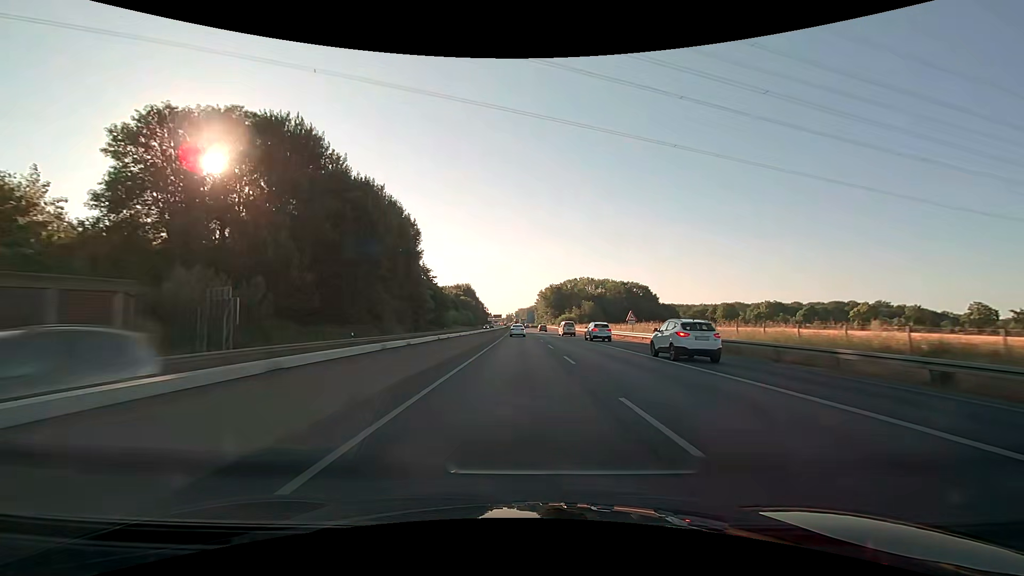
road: trunk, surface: asphalt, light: Day
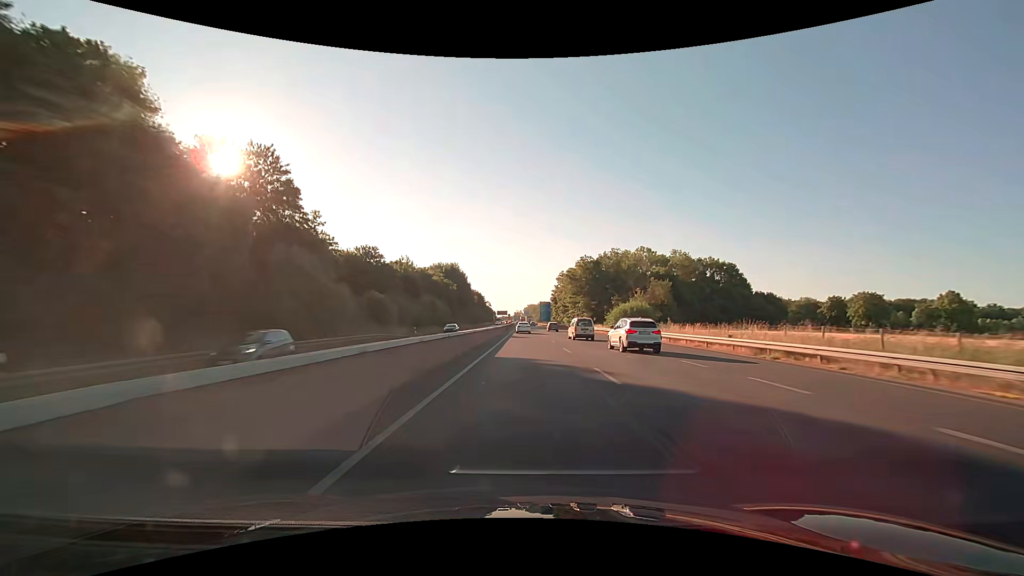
(-1.0, +77.8) m; -1°
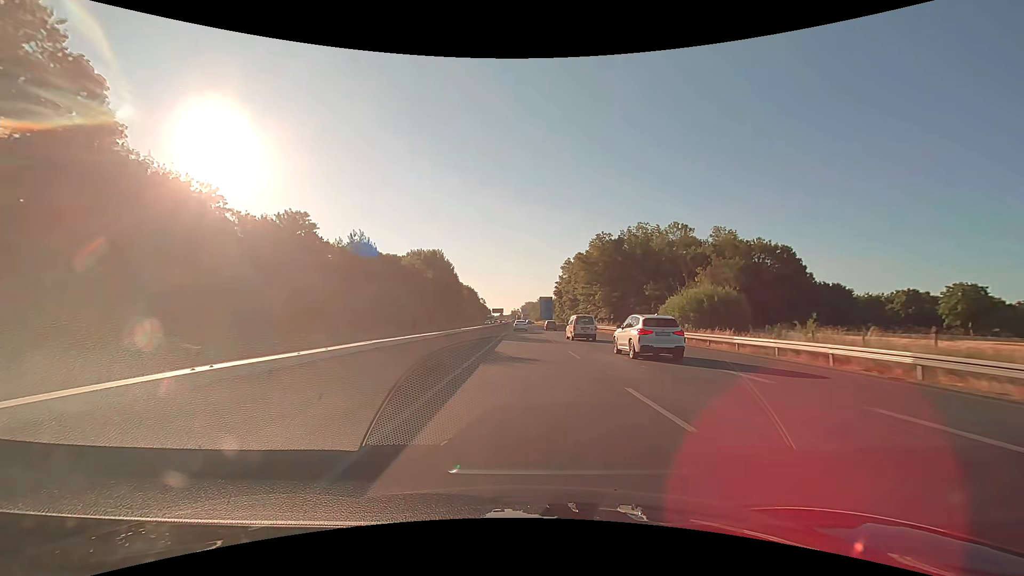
(0.0, +28.7) m; 0°
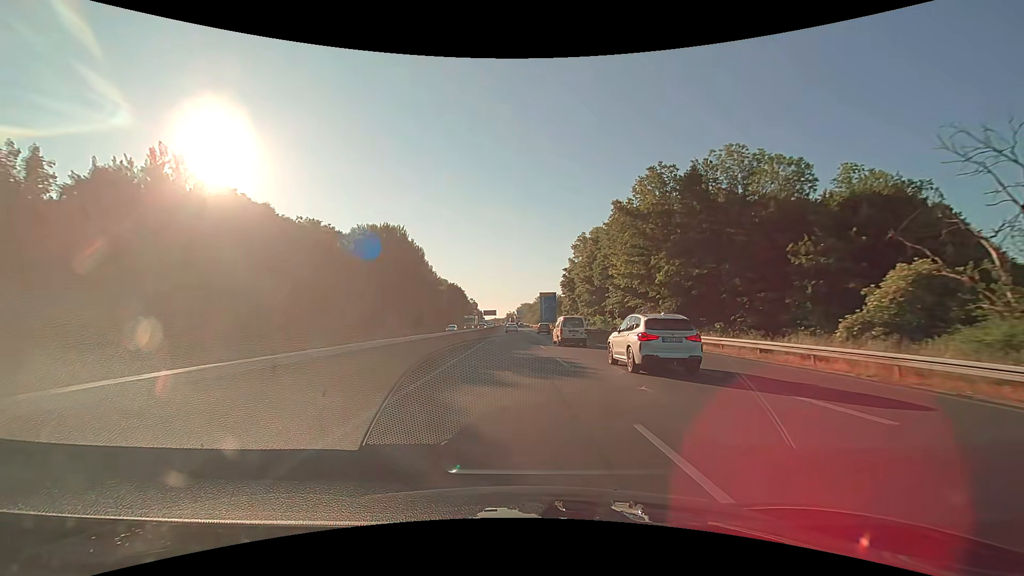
(+0.3, +39.9) m; +1°
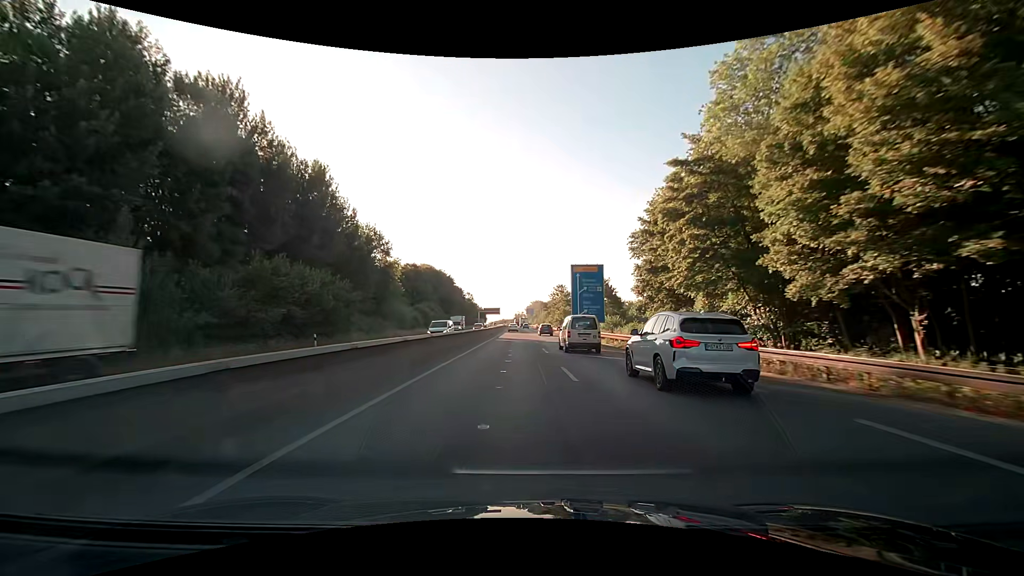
(-1.0, +62.8) m; -1°
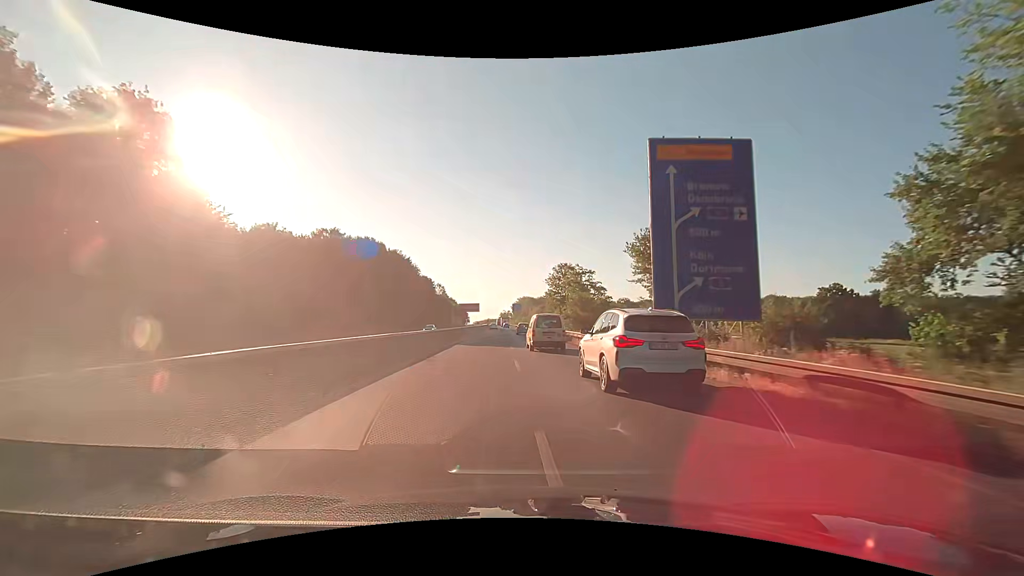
(+0.1, +45.7) m; +1°
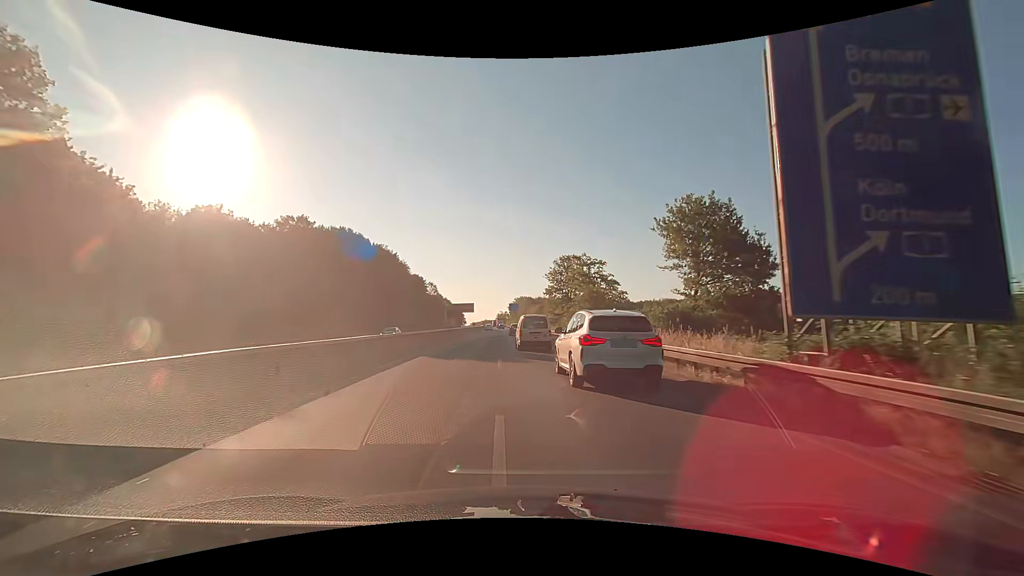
(+0.1, +10.7) m; +1°
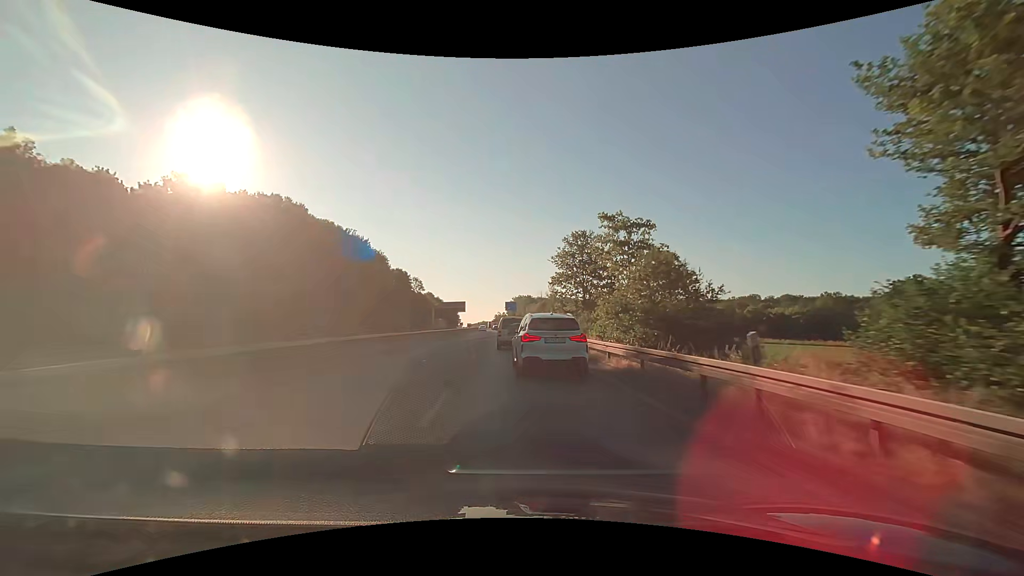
(+0.1, +21.2) m; 0°
(0, +10) (0, +20) (0, +30) (-1, +40) (-1, +50) (-2, +60) (-2, +70) (-3, +80) (-3, +90) (-4, +100) m
